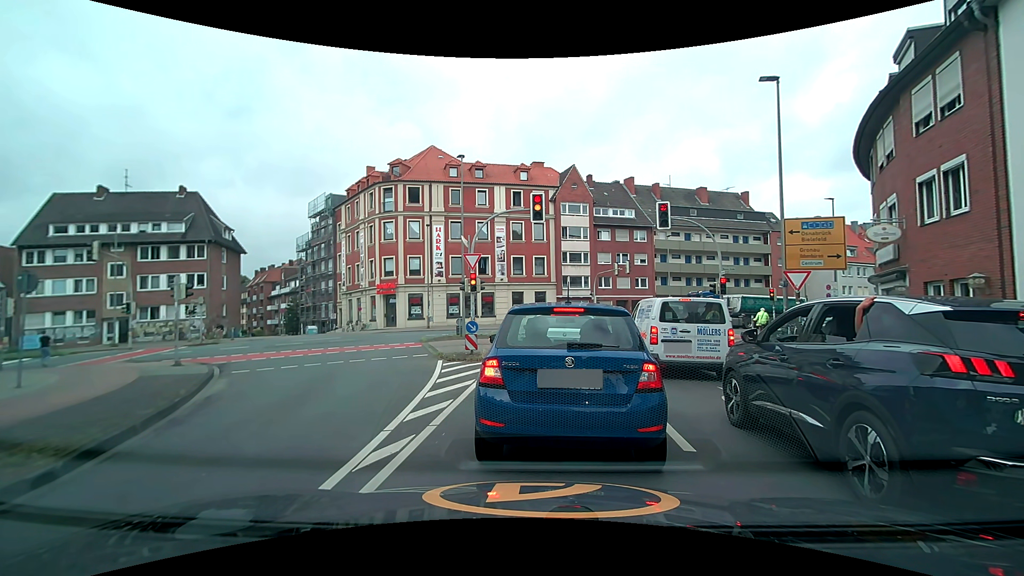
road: tertiary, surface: asphalt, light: Day
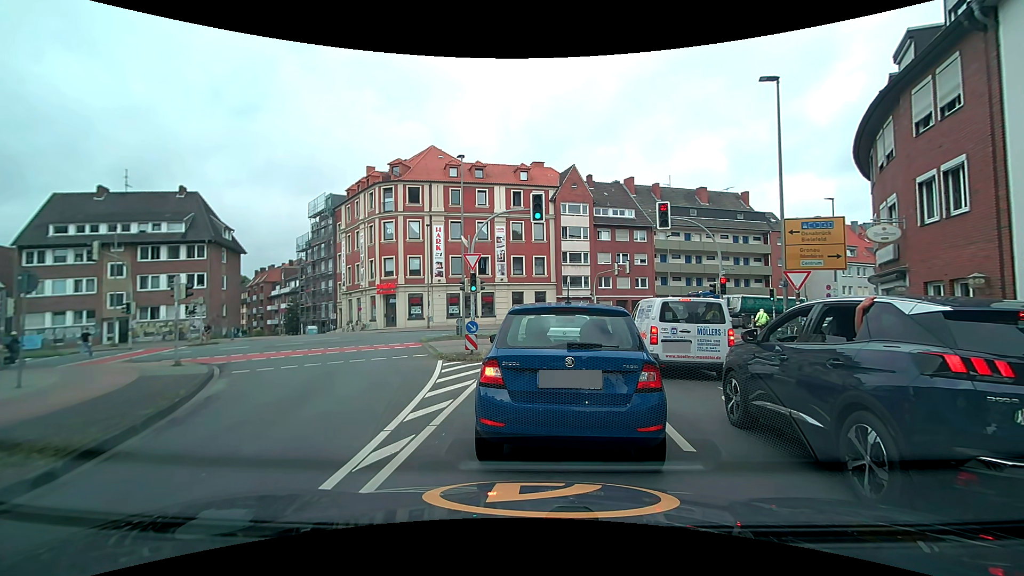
(0.0, 0.0) m; 0°
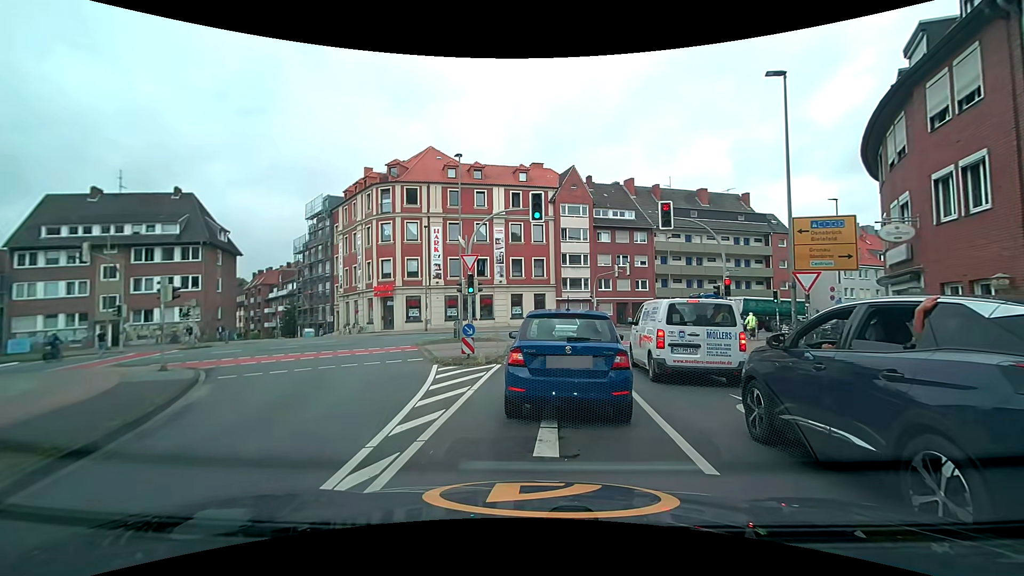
(0.0, +0.6) m; 0°
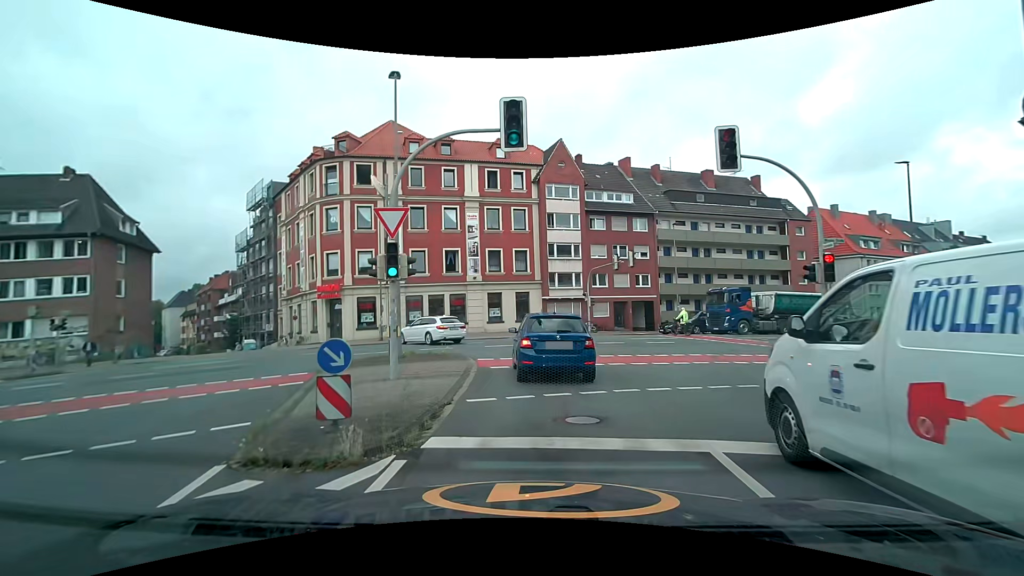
(-0.2, +9.8) m; +1°
